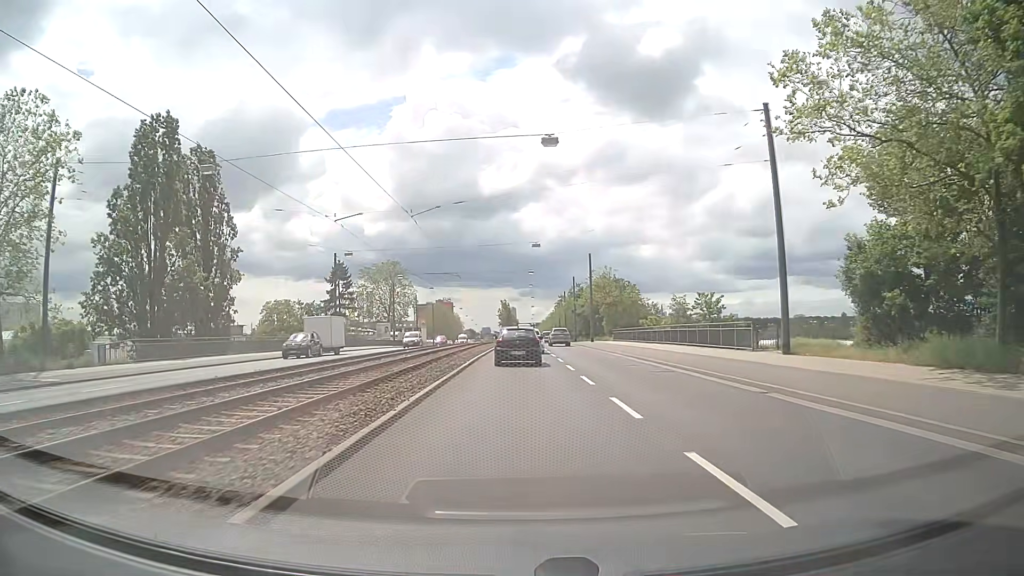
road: primary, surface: asphalt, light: Day
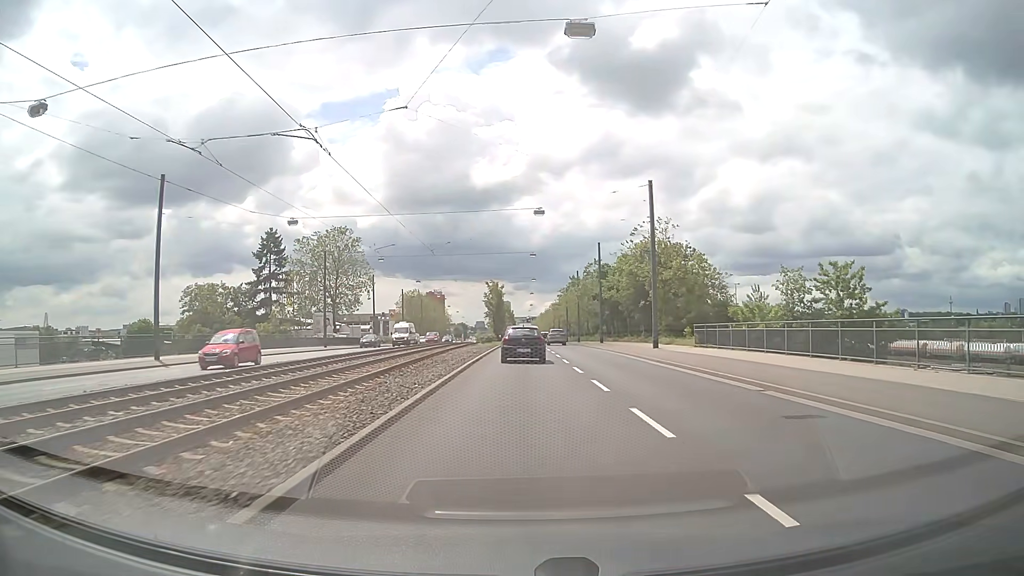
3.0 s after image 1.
(0.0, +38.3) m; +1°
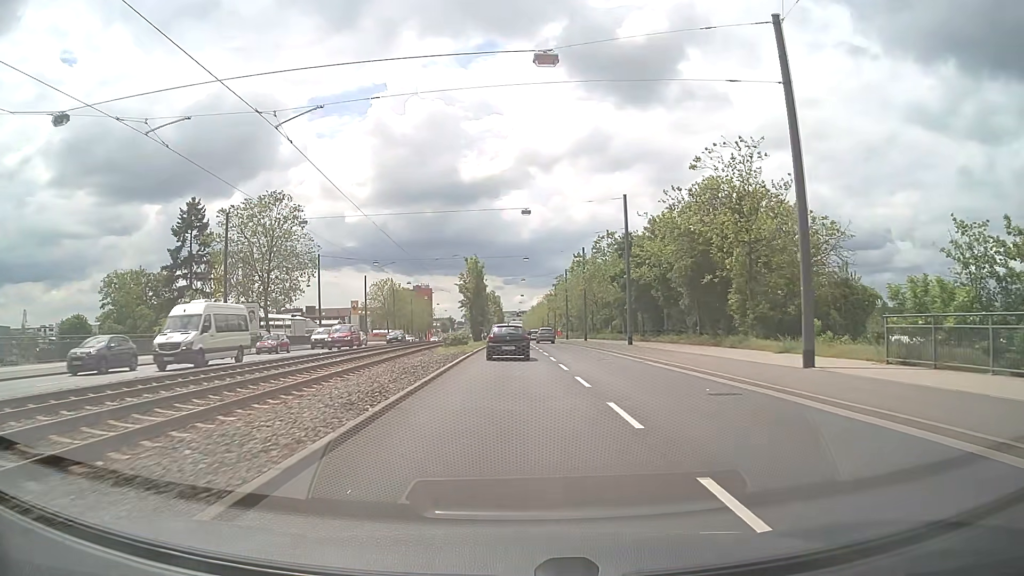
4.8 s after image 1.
(+0.2, +23.6) m; +1°
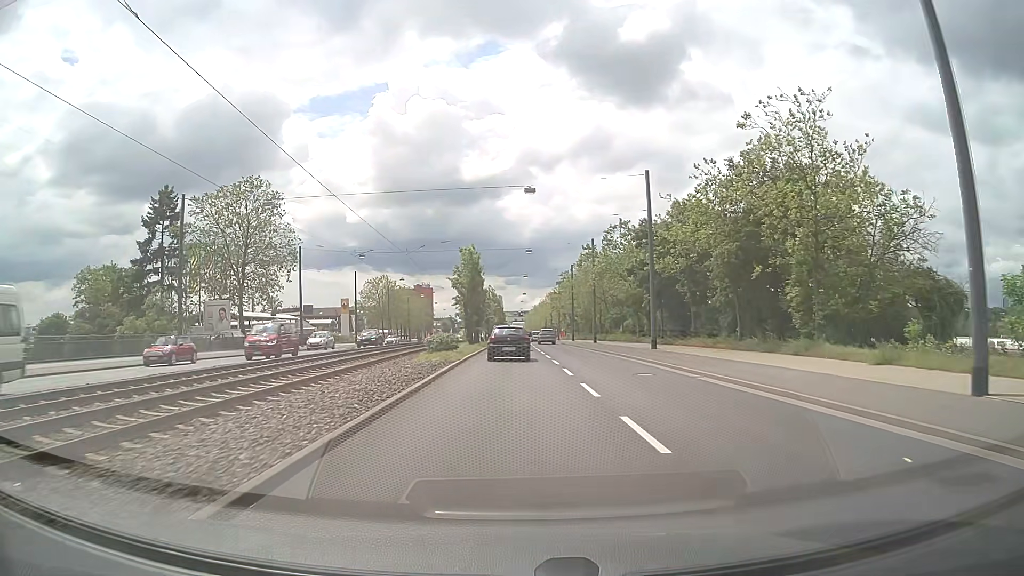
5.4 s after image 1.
(0.0, +7.7) m; 0°
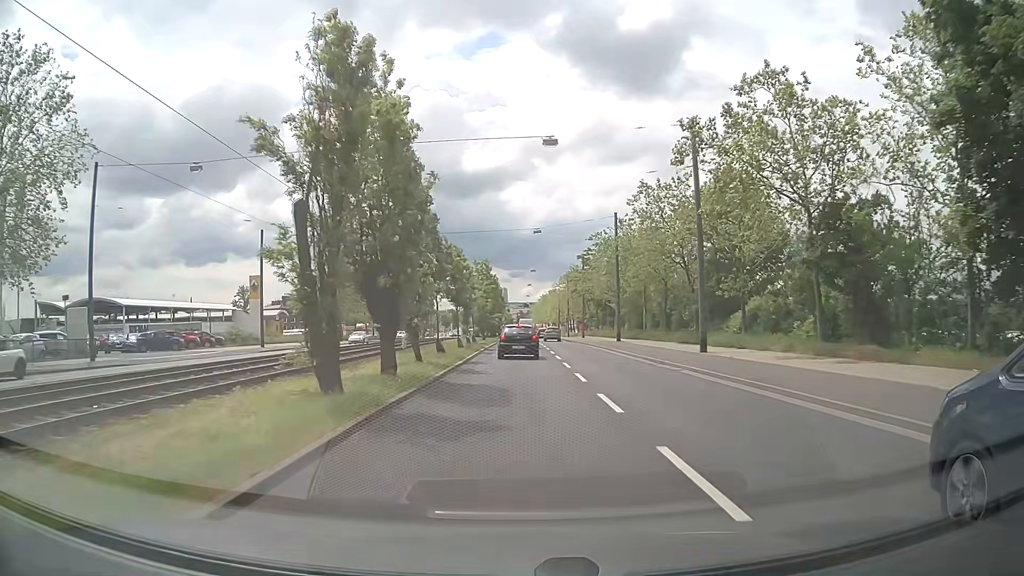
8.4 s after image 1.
(-0.3, +38.9) m; -1°
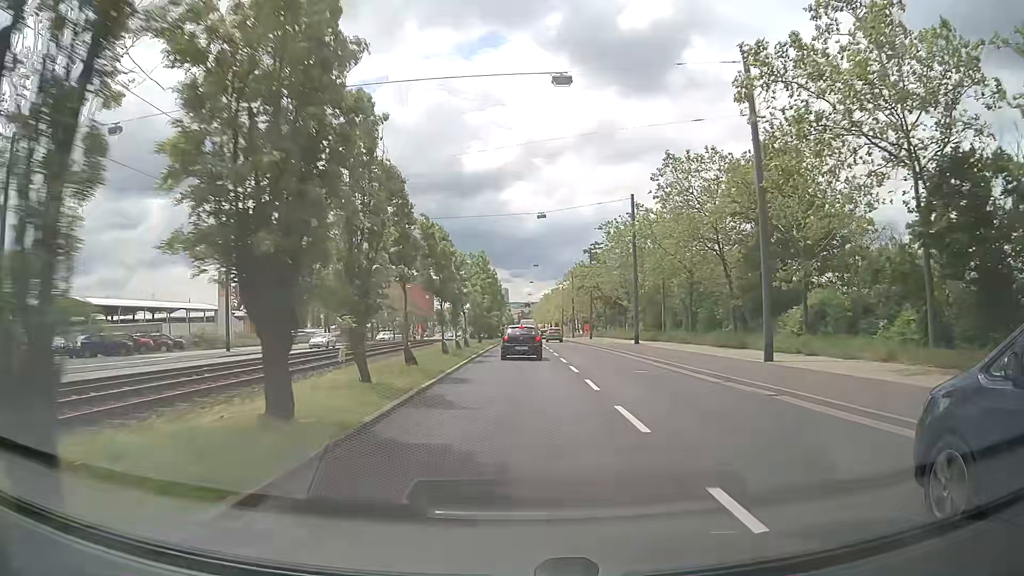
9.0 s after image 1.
(0.0, +7.9) m; 0°
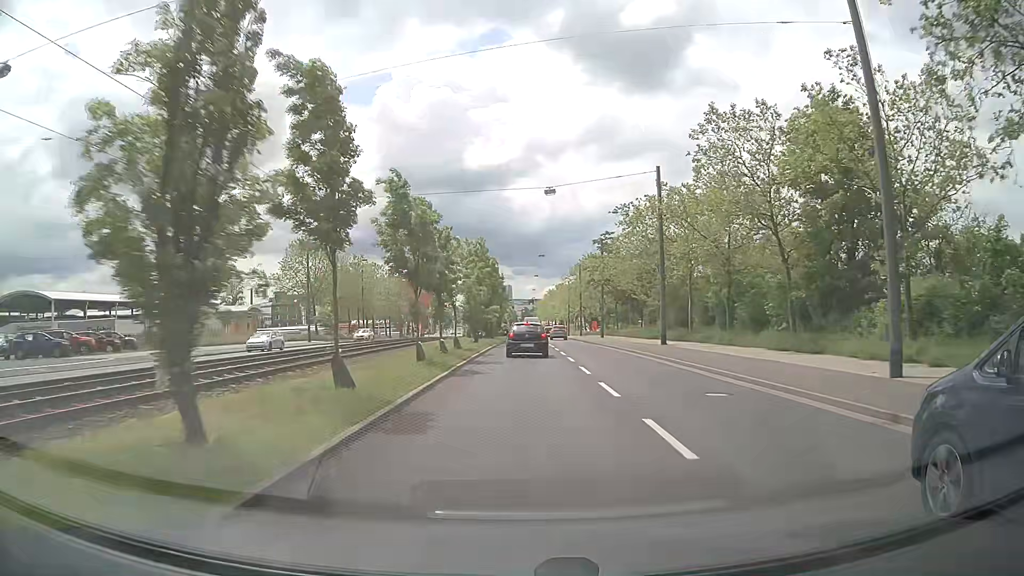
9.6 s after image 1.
(0.0, +7.9) m; -1°
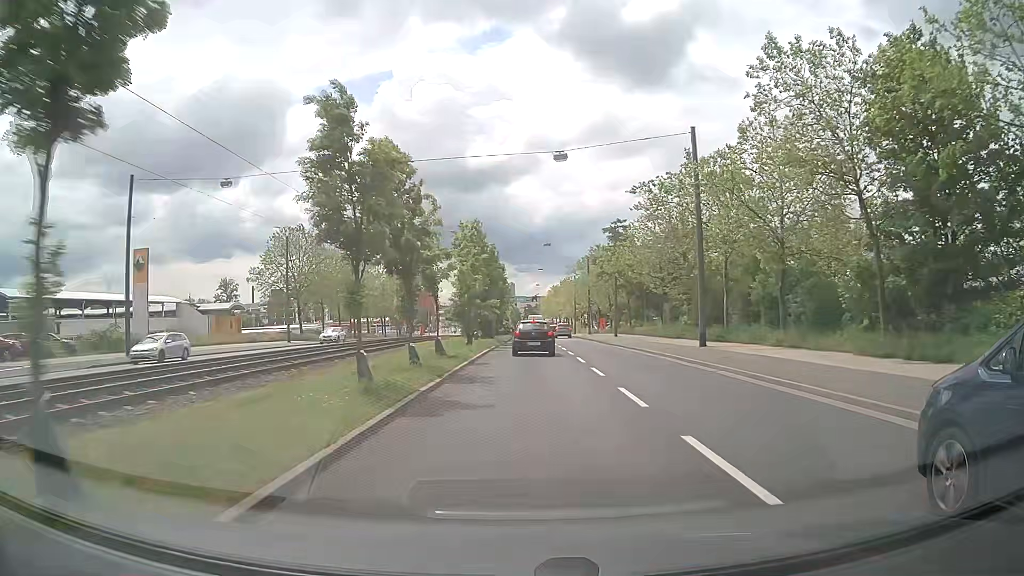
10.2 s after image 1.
(0.0, +7.9) m; 0°
(0, +10) (0, +20) (0, +30) (0, +40) (0, +50) (+1, +60) (+1, +70) (+1, +80) (+1, +90) (+1, +100) m
